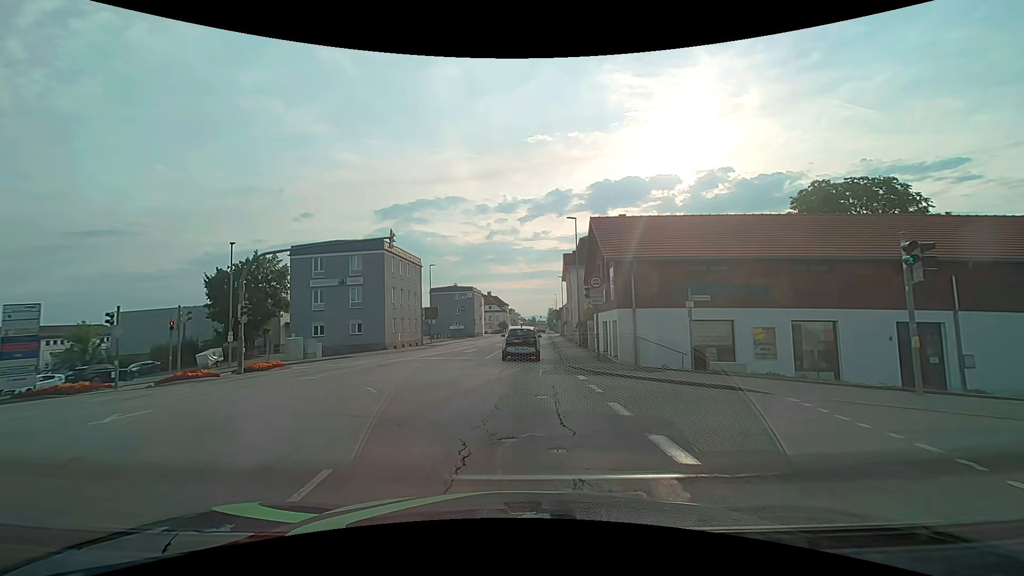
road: tertiary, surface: asphalt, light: Day
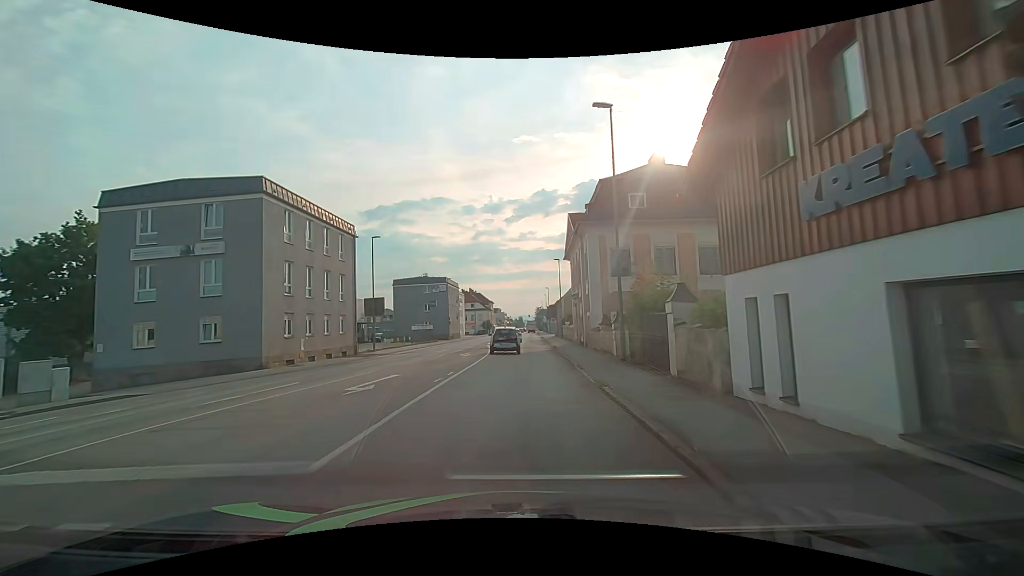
(0.0, +20.2) m; 0°
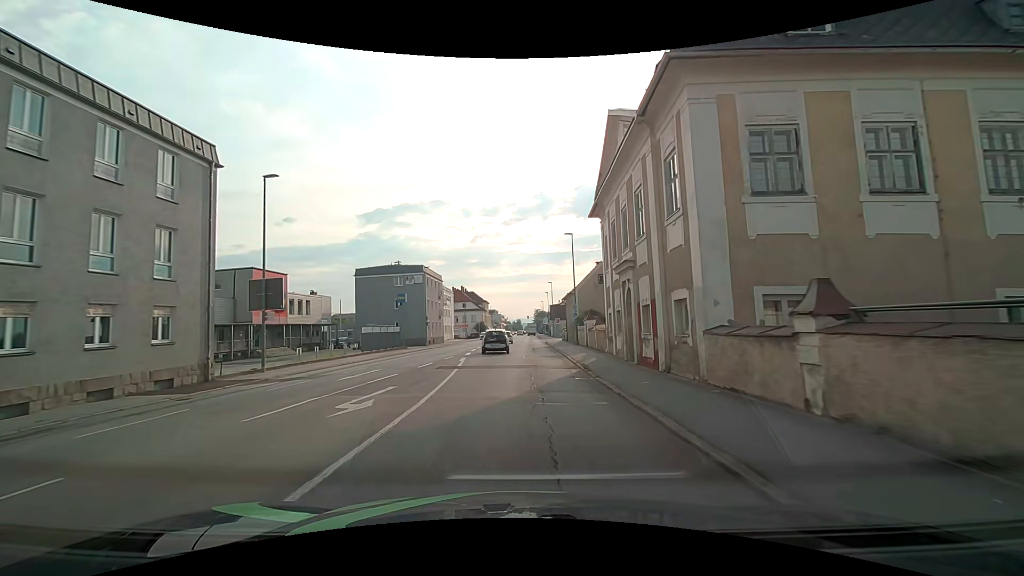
(+0.3, +18.6) m; +1°
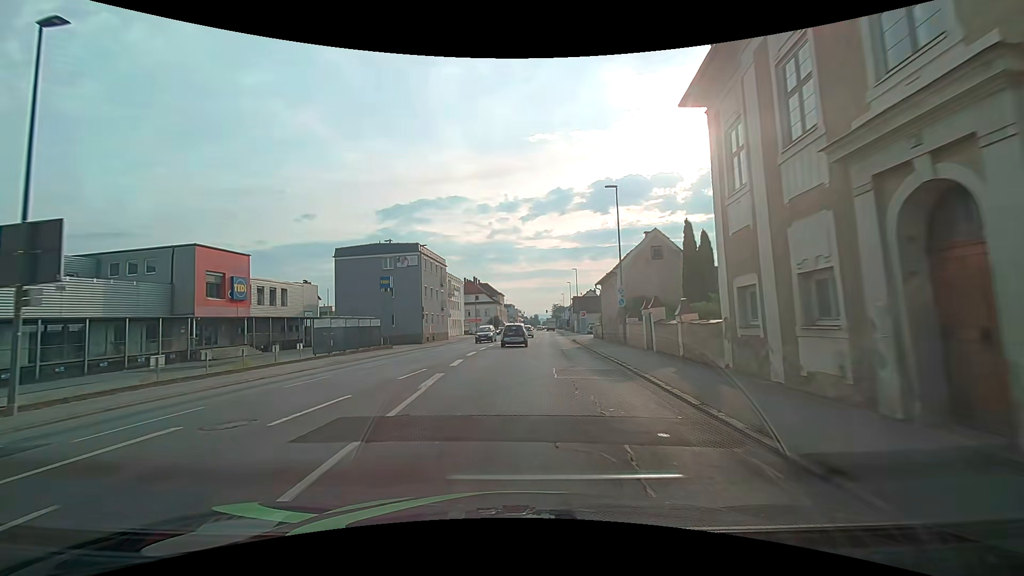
(-0.2, +13.6) m; -2°
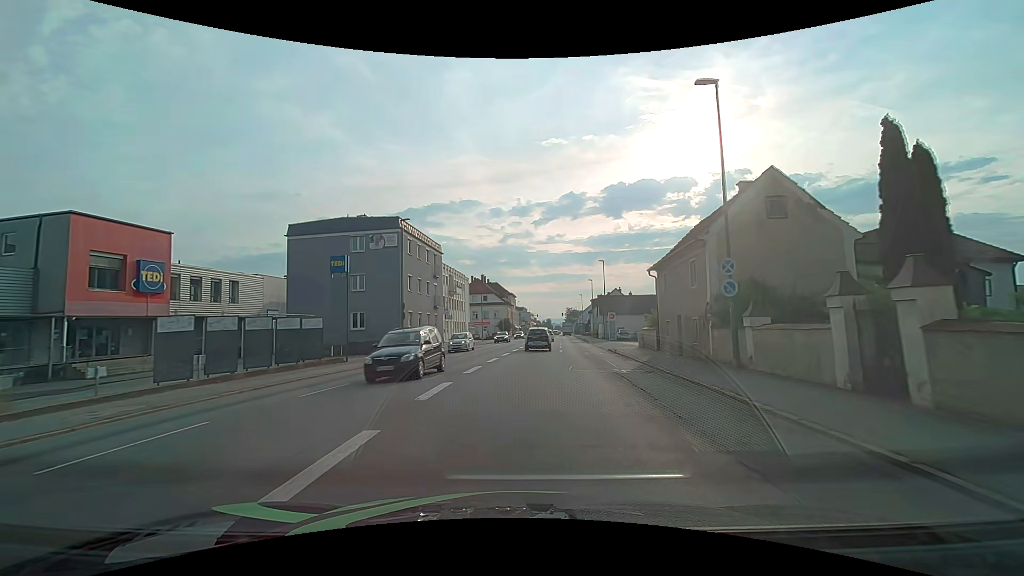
(-0.1, +14.1) m; -2°
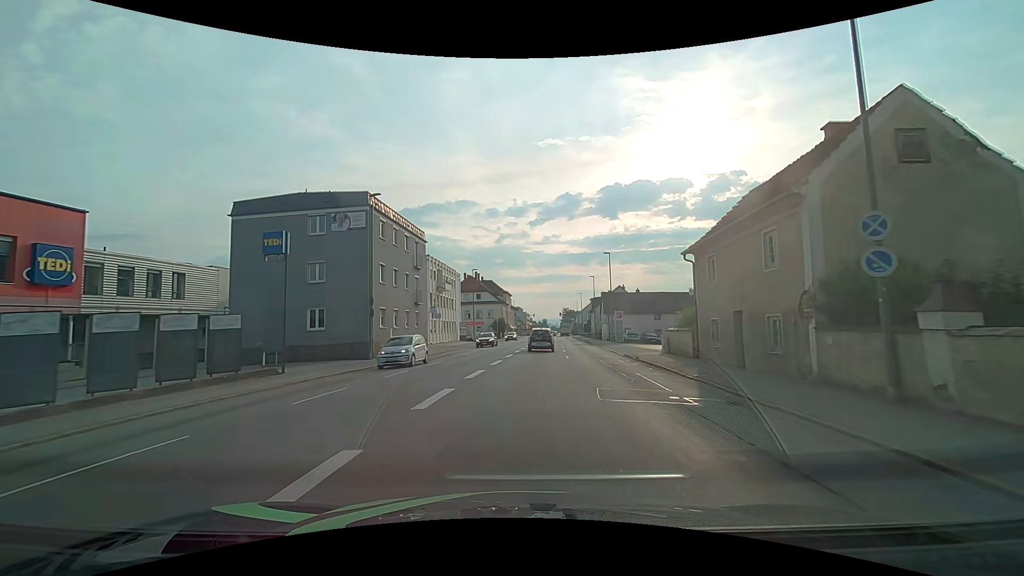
(0.0, +7.1) m; +1°
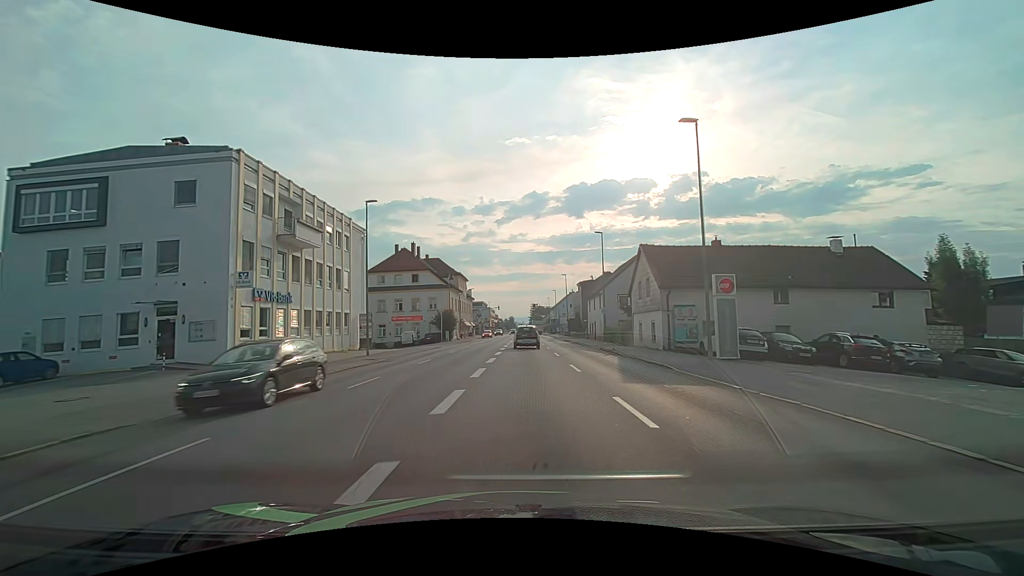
(+1.1, +36.6) m; +3°
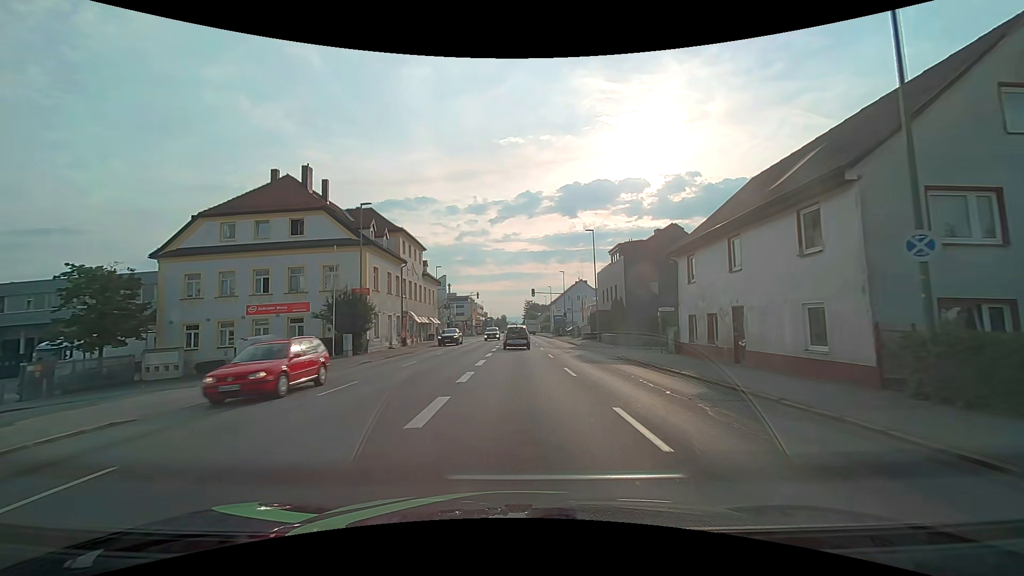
(+0.4, +37.4) m; +1°
(0, +10) (0, +20) (0, +30) (0, +40) (0, +50) (0, +60) (0, +70) (0, +80) (0, +90) (0, +100) m
